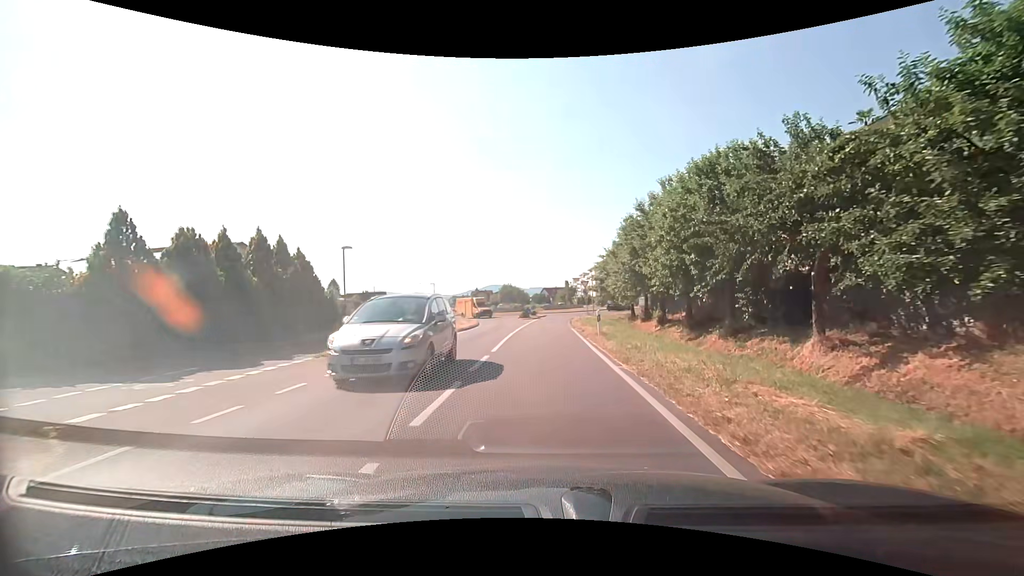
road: secondary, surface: asphalt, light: Day
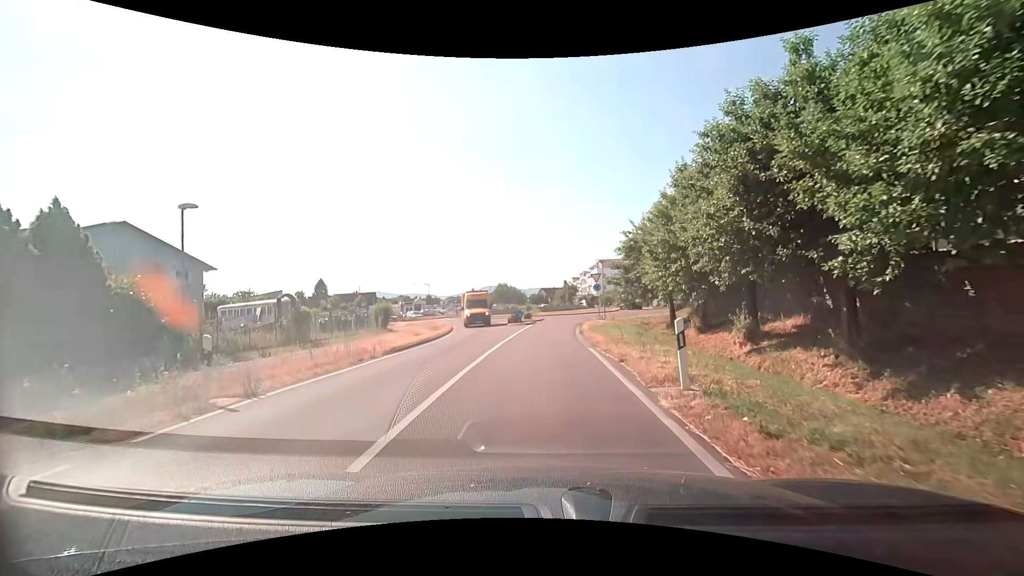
(0.0, +12.7) m; 0°
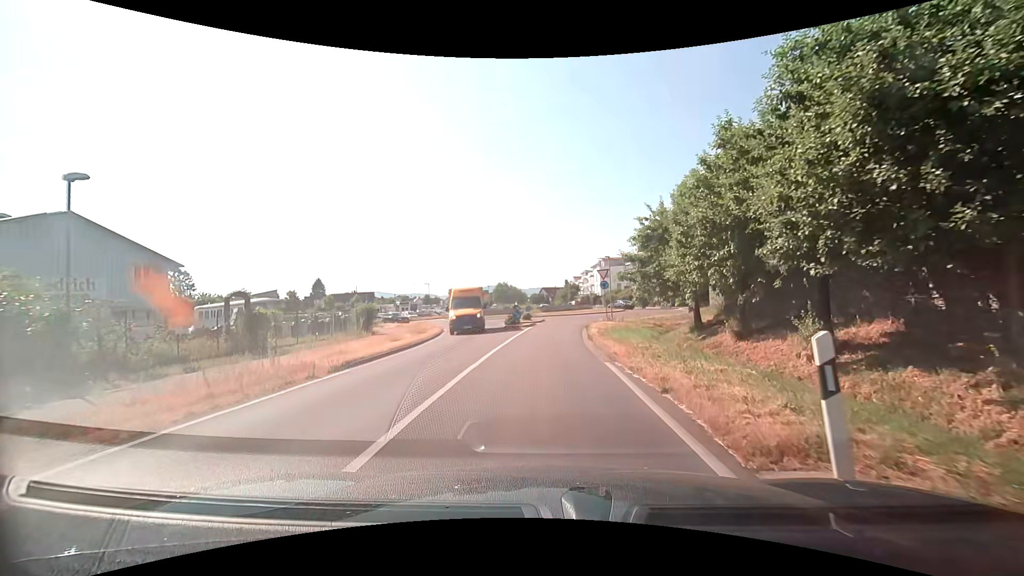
(0.0, +4.0) m; -1°
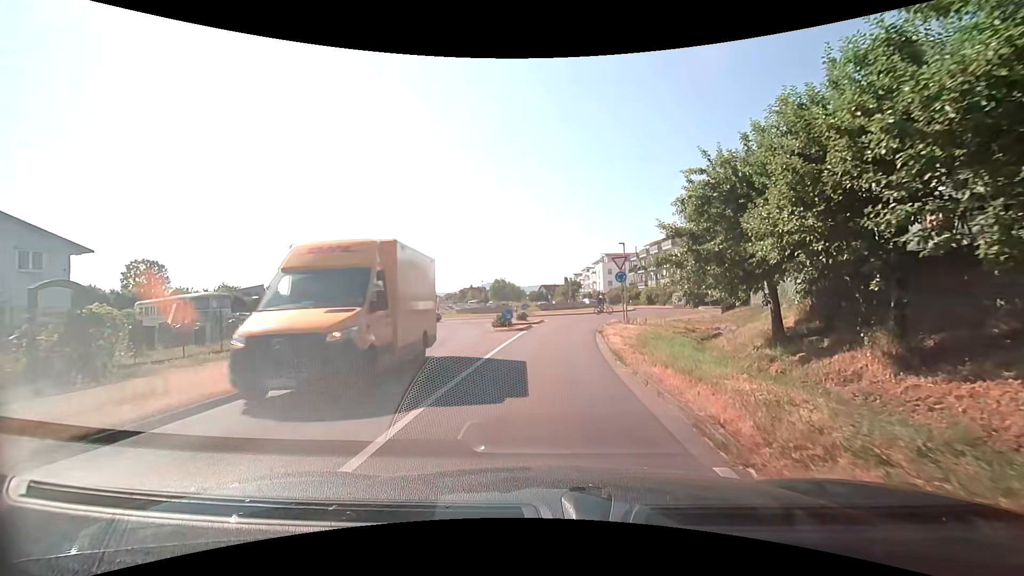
(+0.1, +7.5) m; 0°
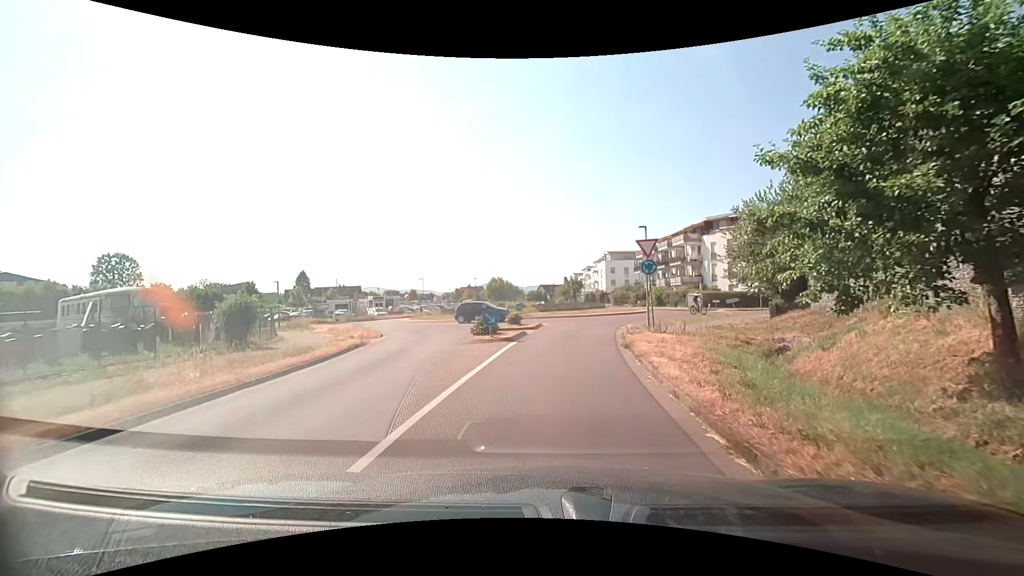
(+0.1, +7.0) m; 0°
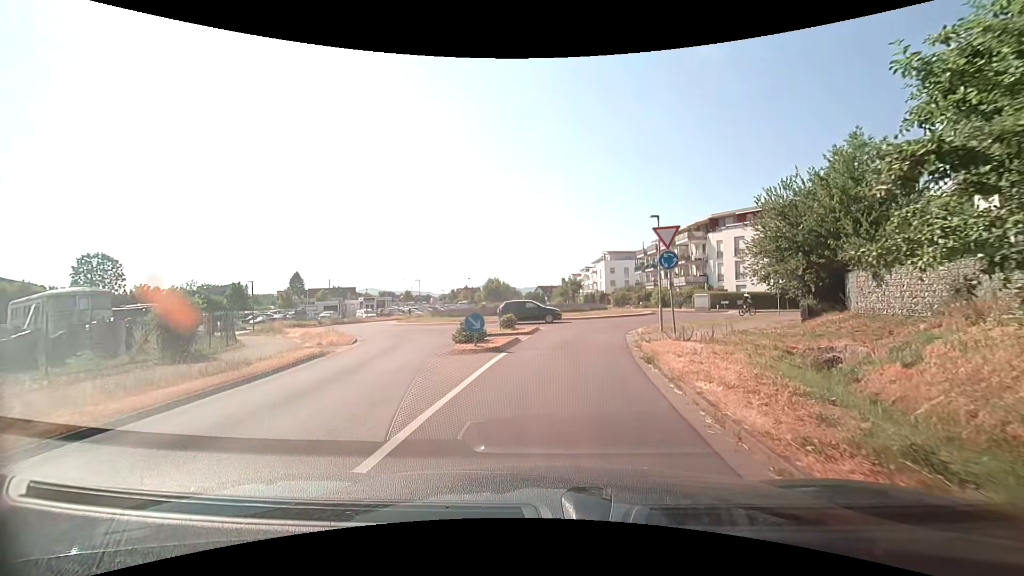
(0.0, +3.3) m; +1°
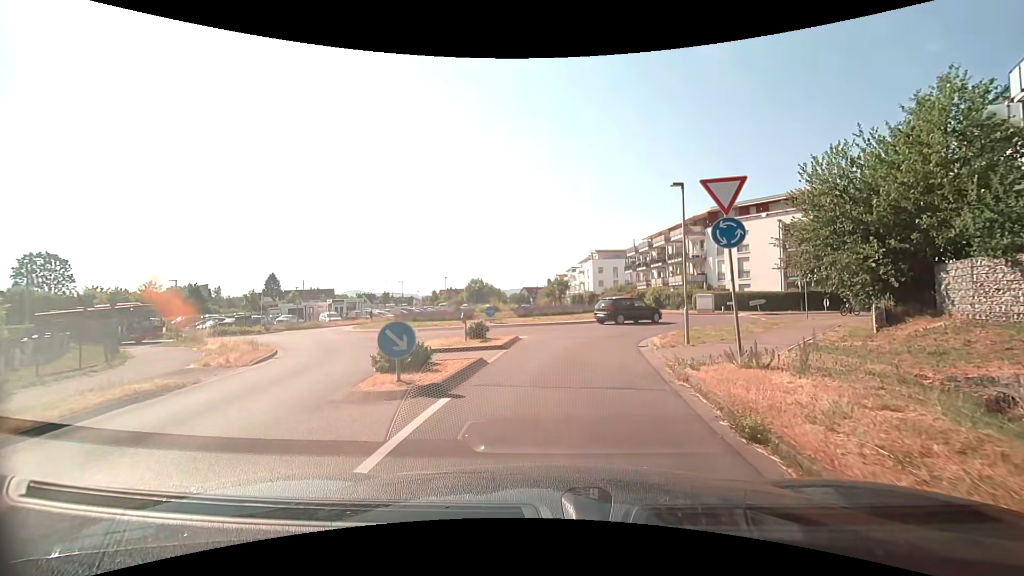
(0.0, +6.1) m; +2°
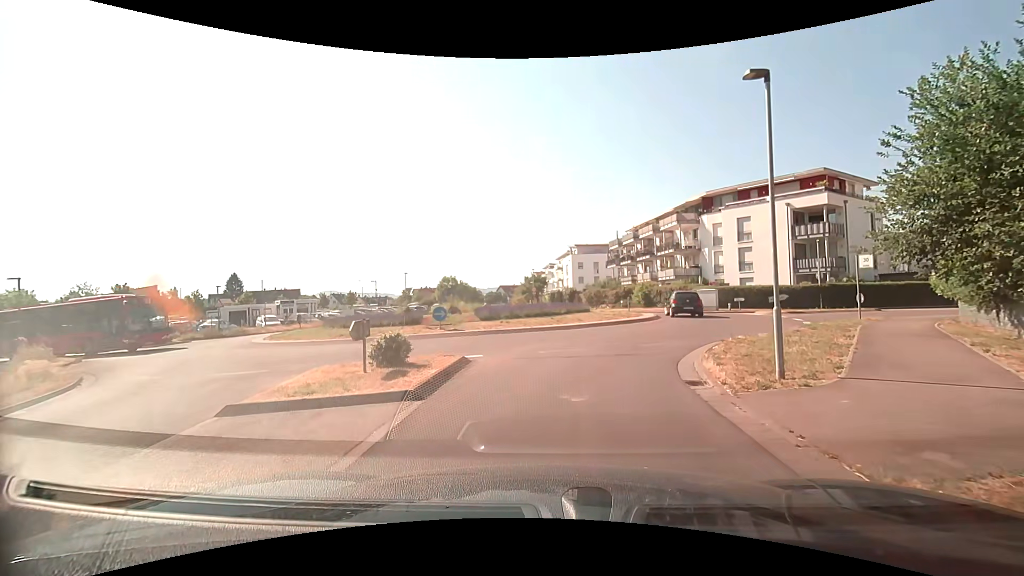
(+0.1, +7.6) m; +3°
(0, +10) (+4, +19) (+8, +28) (+6, +38) (-1, +44) (-11, +43) (-20, +39) (-29, +35) (-39, +34) (-48, +38) m
